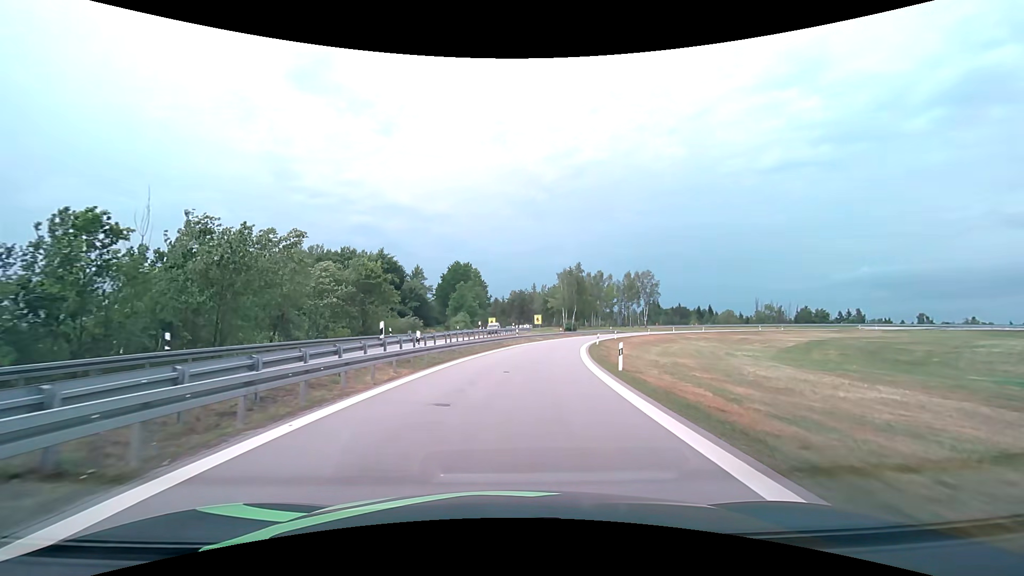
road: motorway_link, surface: asphalt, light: Day
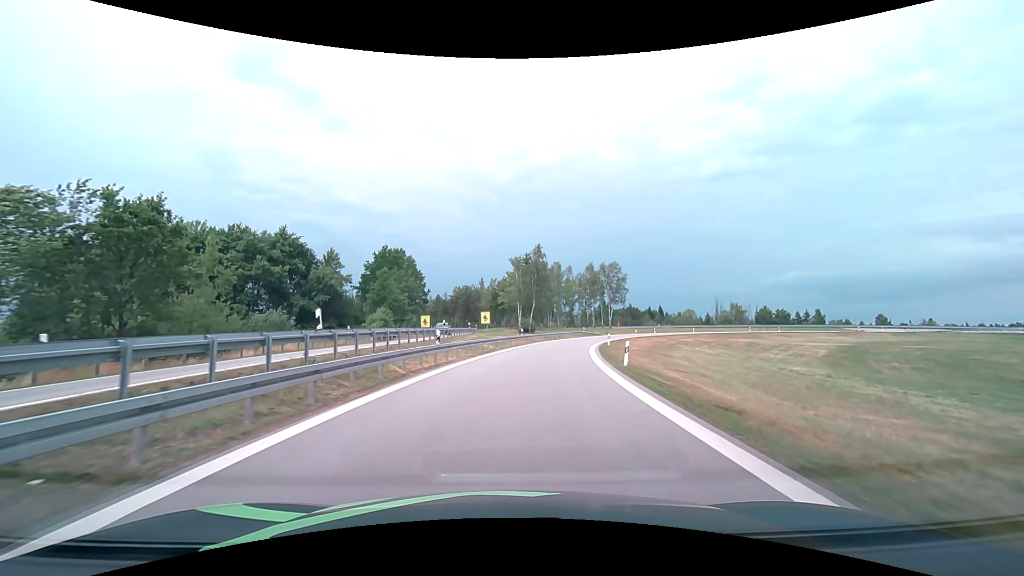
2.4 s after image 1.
(+1.4, +25.9) m; +6°
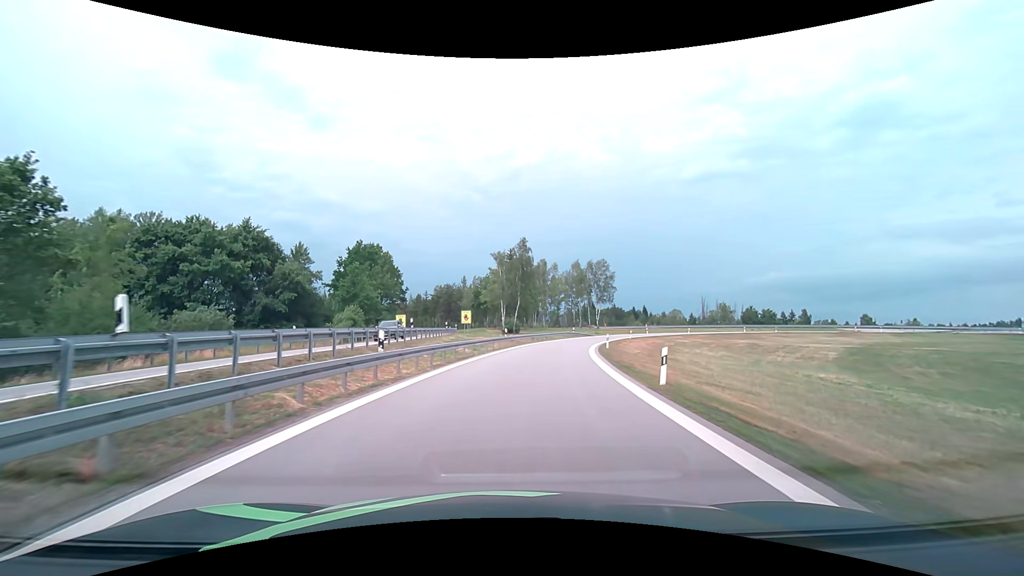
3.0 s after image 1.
(+0.1, +6.4) m; +2°
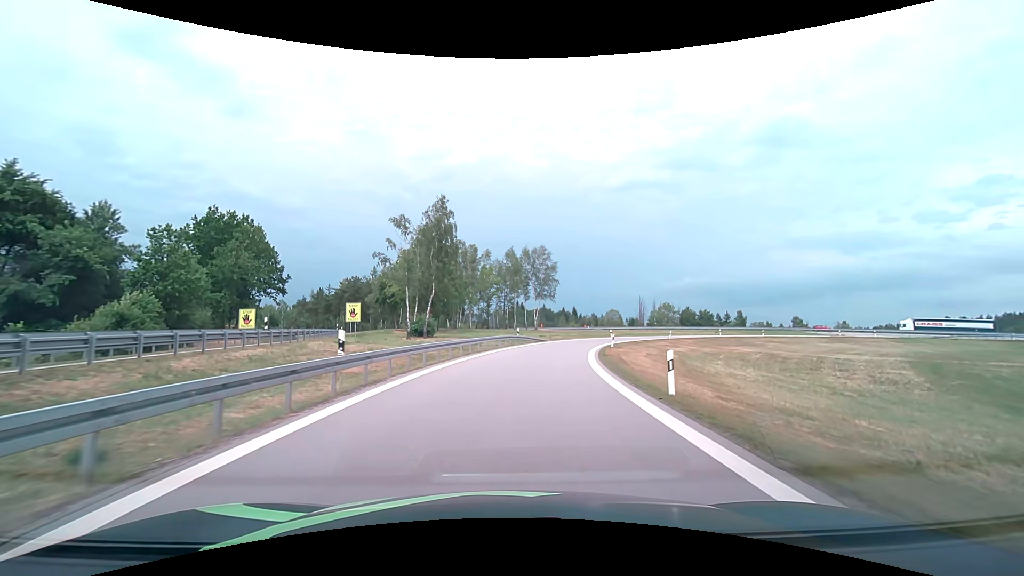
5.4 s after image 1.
(+1.6, +25.5) m; +8°
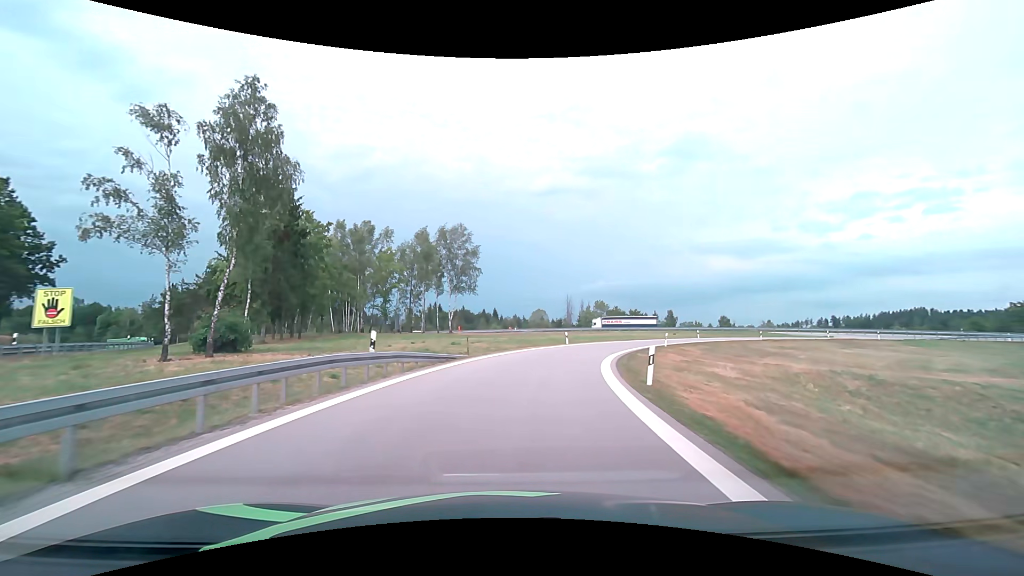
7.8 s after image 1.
(+1.9, +25.1) m; +9°
